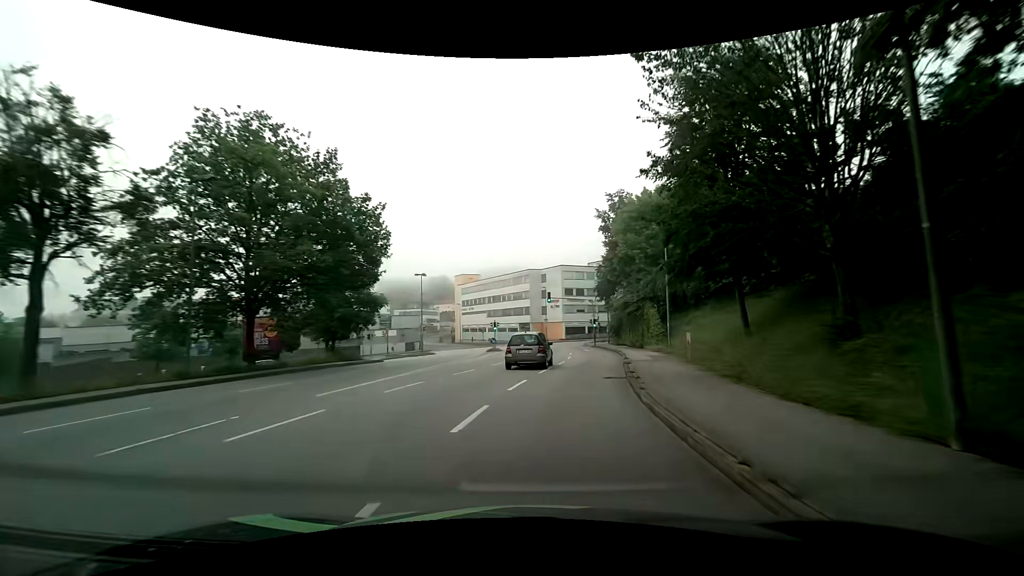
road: tertiary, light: Day
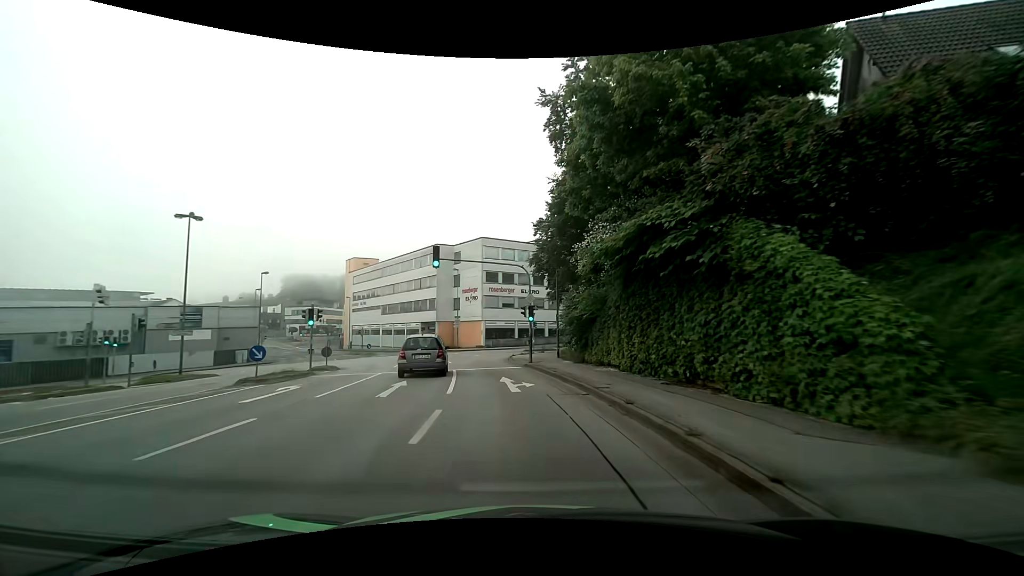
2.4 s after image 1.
(+3.2, +30.1) m; +9°
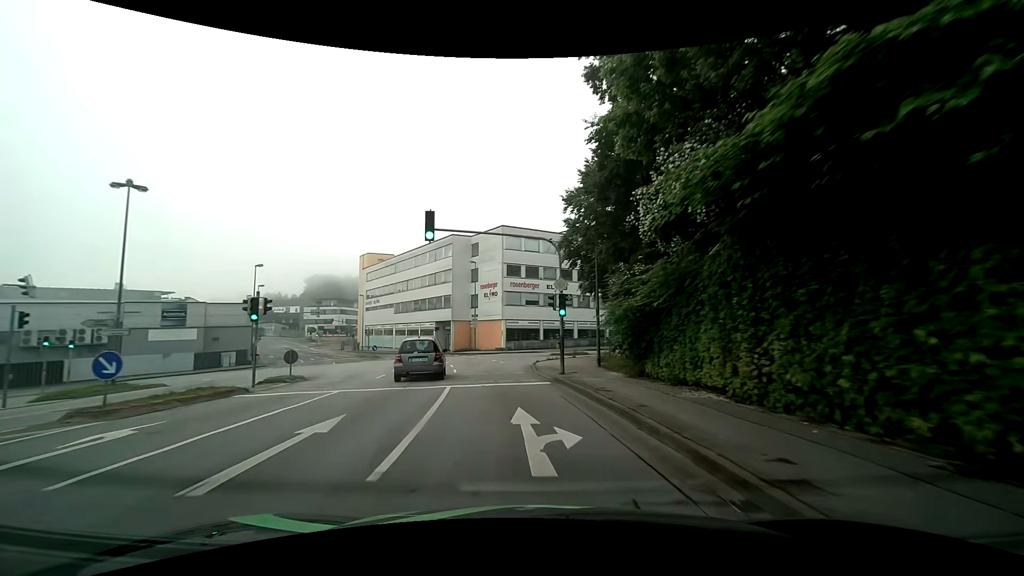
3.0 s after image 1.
(-0.3, +7.6) m; -3°
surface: asphalt
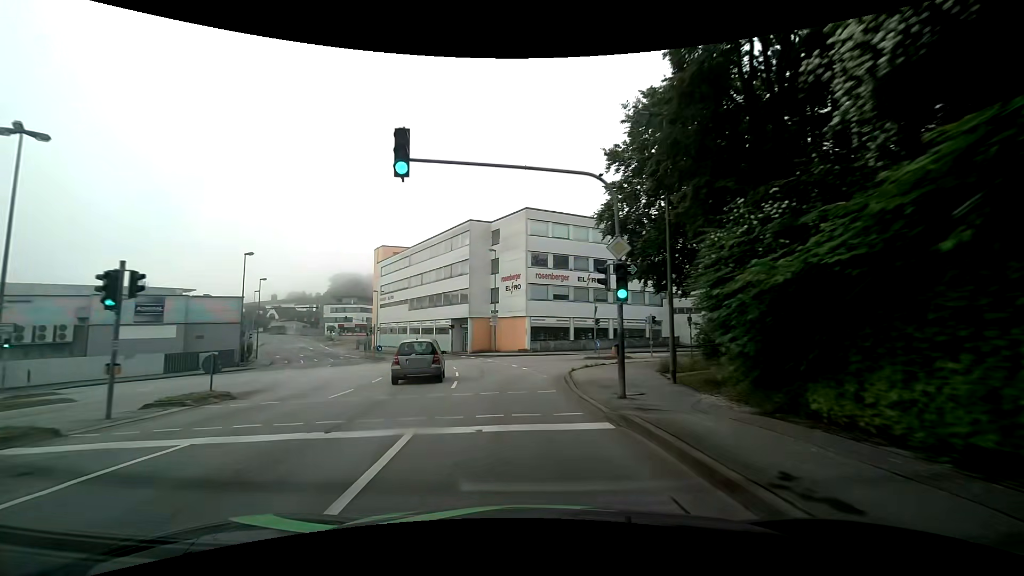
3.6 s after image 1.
(-0.3, +7.6) m; -4°
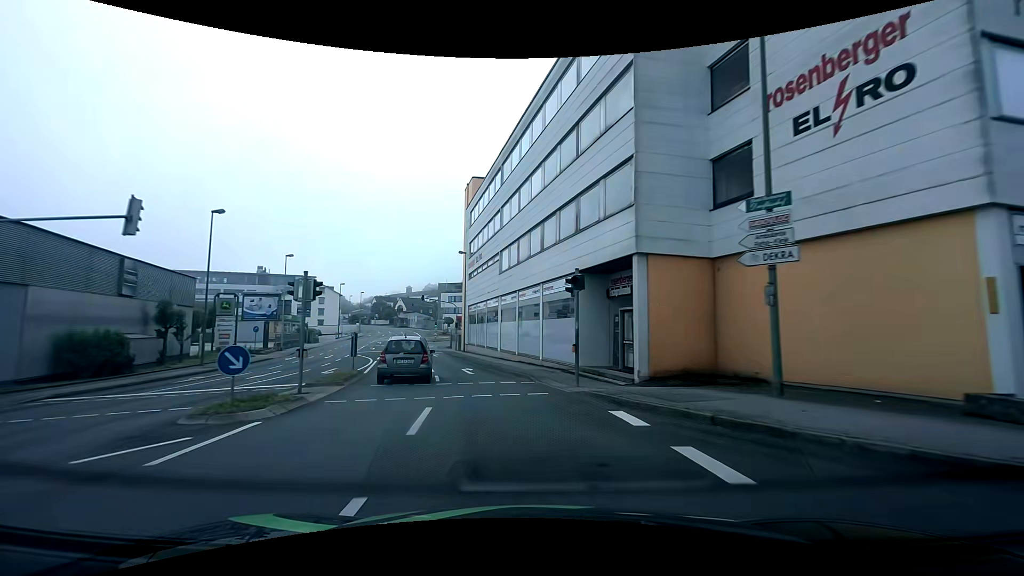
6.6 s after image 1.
(-4.5, +37.6) m; -16°
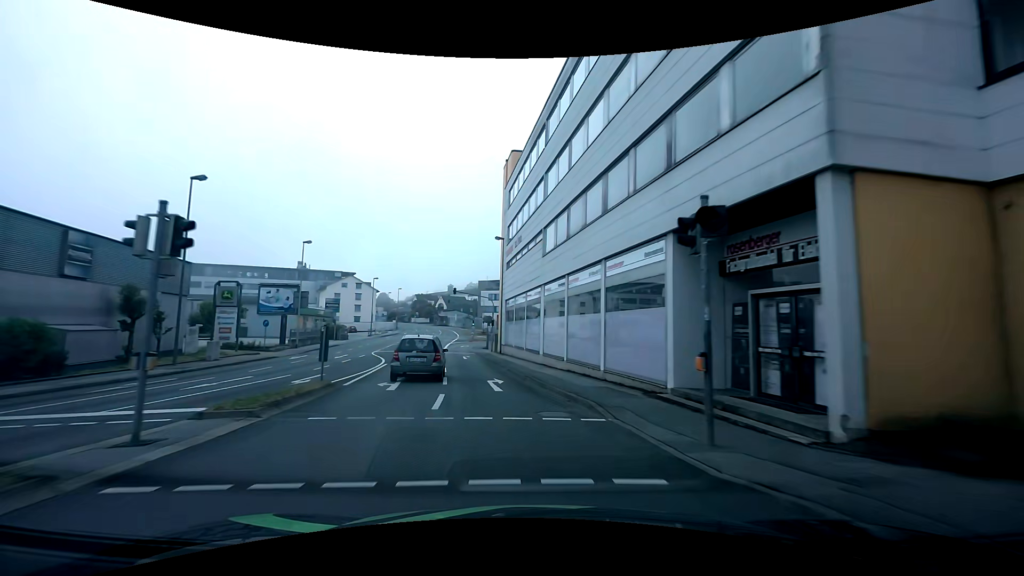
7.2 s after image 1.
(-0.4, +7.6) m; -5°
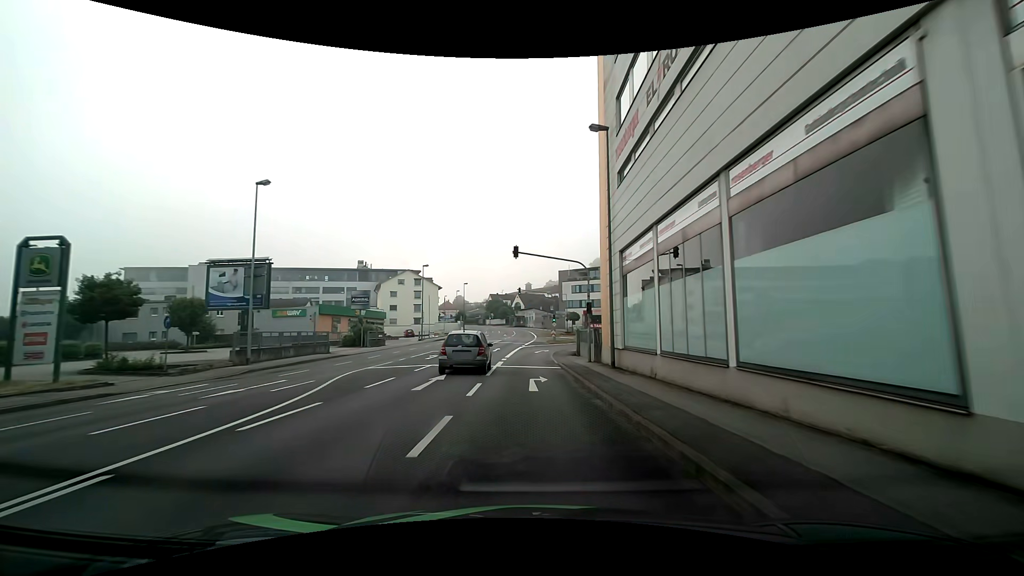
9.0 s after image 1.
(-2.5, +22.5) m; -10°
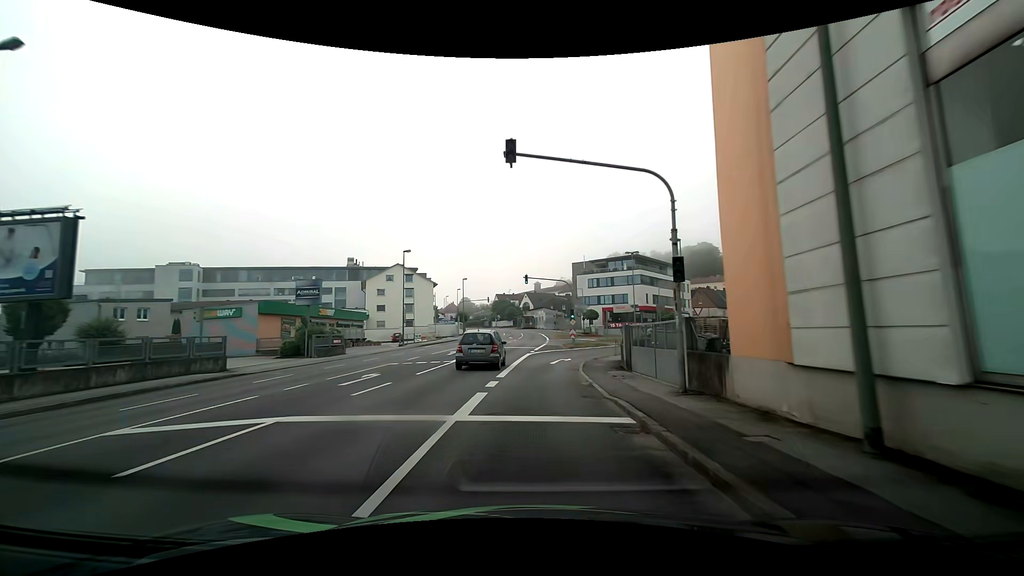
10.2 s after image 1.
(0.0, +14.7) m; 0°
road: tertiary_link
(0, +10) (0, +20) (+2, +30) (+5, +39) (+11, +48) (+17, +56) (+23, +64) (+28, +72) (+34, +80) (+40, +88) m
